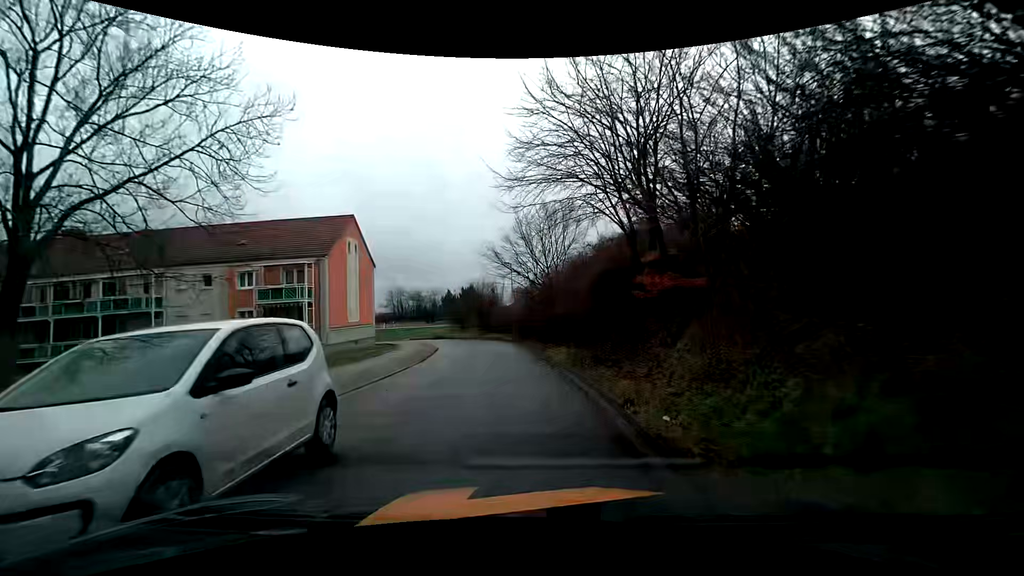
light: Day
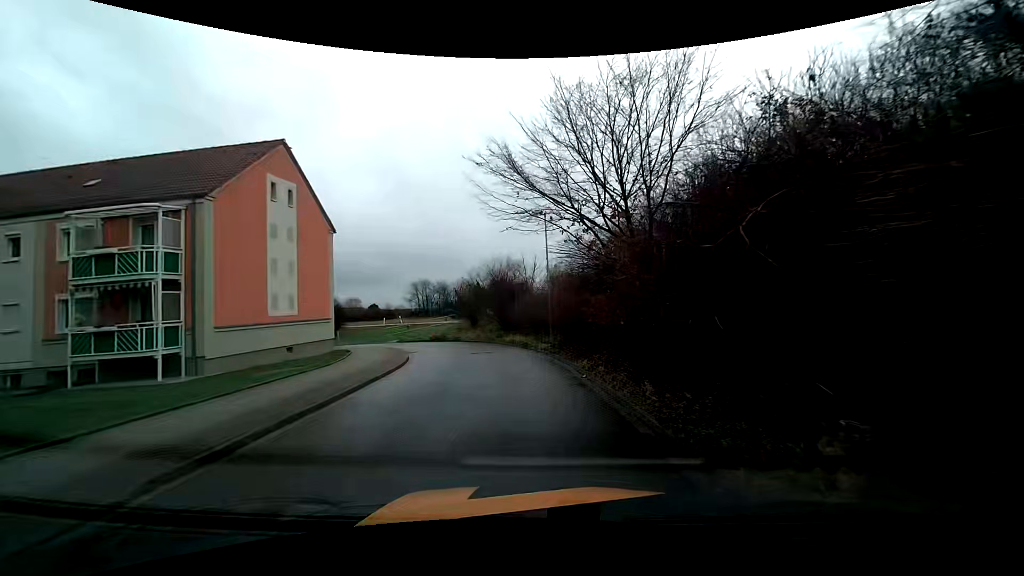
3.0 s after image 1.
(-0.7, +16.7) m; -3°
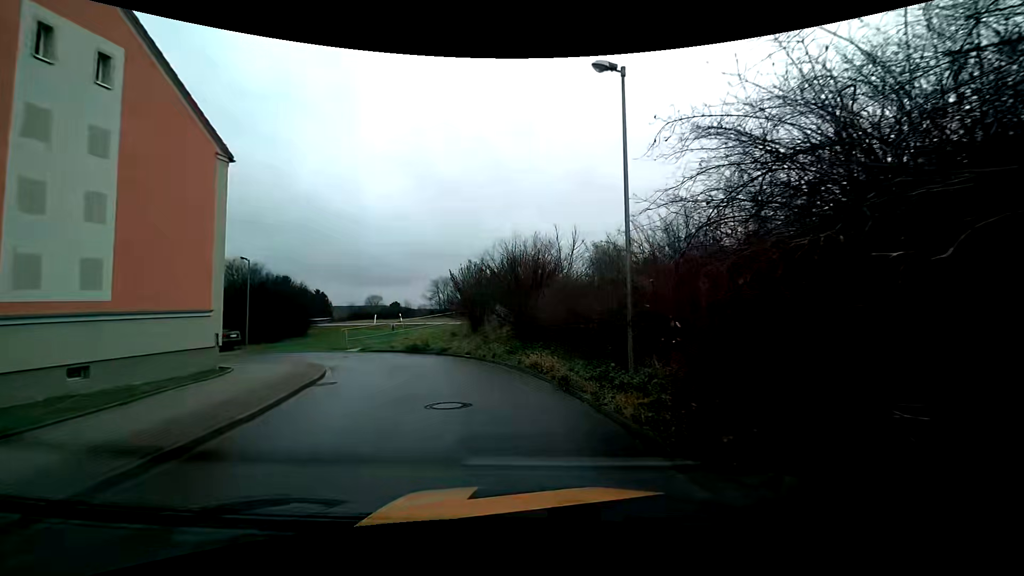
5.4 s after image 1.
(-0.5, +13.0) m; -4°
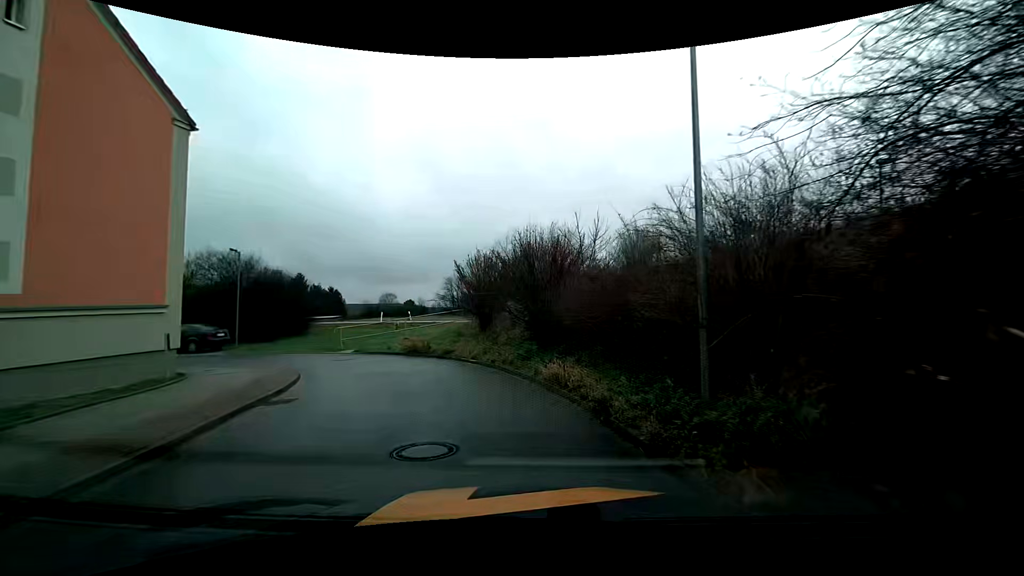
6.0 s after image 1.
(-0.1, +2.9) m; -2°
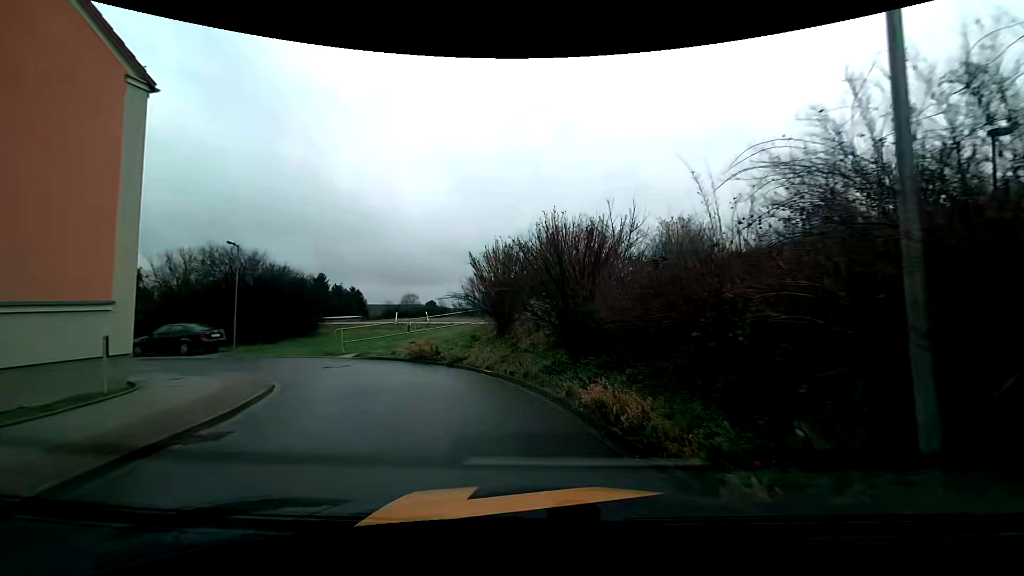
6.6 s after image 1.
(-0.1, +2.8) m; -2°
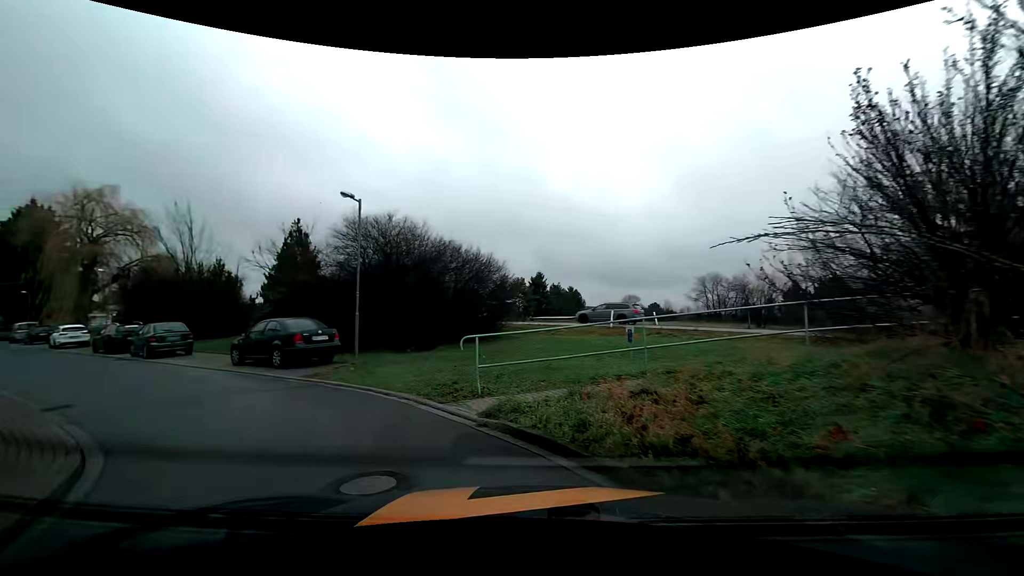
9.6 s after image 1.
(-2.3, +12.1) m; -25°
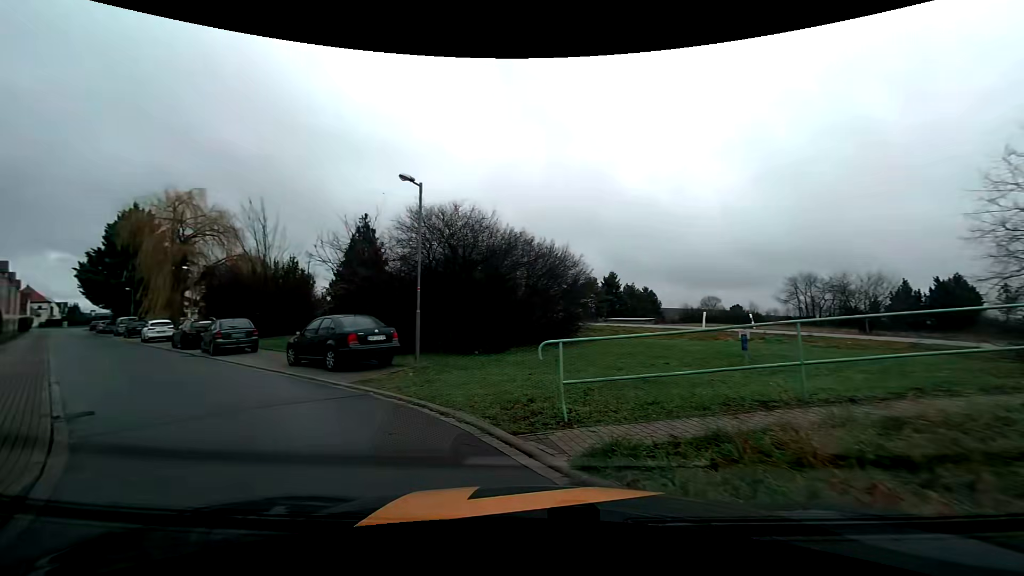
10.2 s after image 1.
(-0.2, +2.3) m; -10°
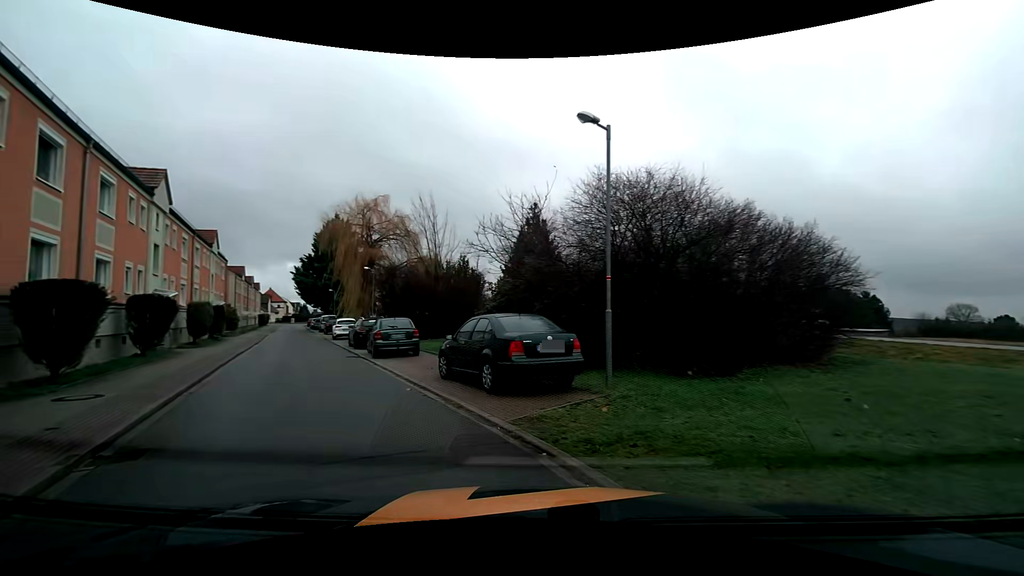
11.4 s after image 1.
(-0.7, +4.6) m; -19°
(-3, +9) (-7, +18) (-11, +28) (-16, +37) (-20, +46) (-24, +55) (-28, +64) (-32, +73) (-37, +82) (-41, +91) m
